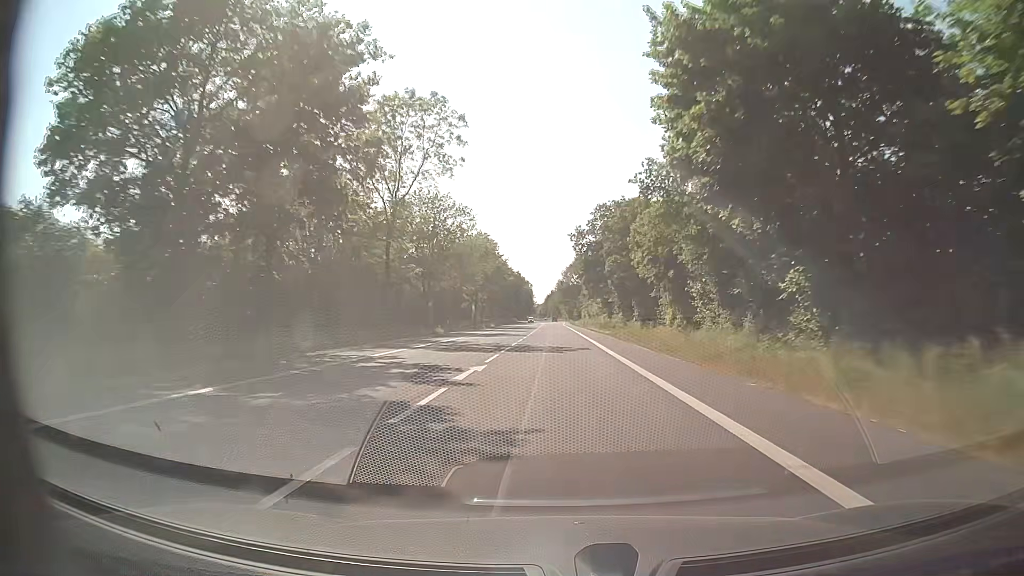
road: secondary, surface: asphalt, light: Day
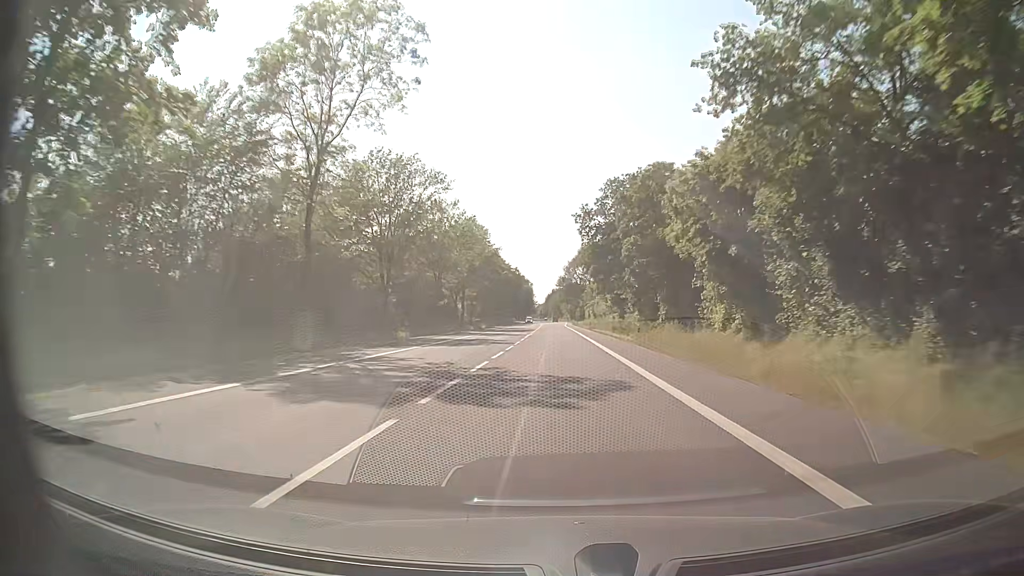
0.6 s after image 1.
(0.0, +15.7) m; 0°
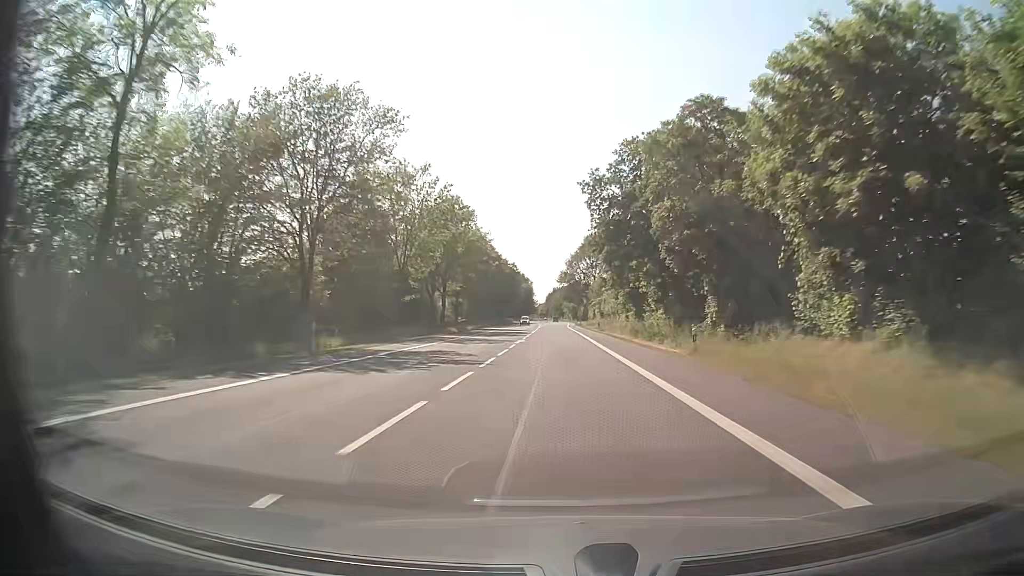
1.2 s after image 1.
(0.0, +15.7) m; 0°
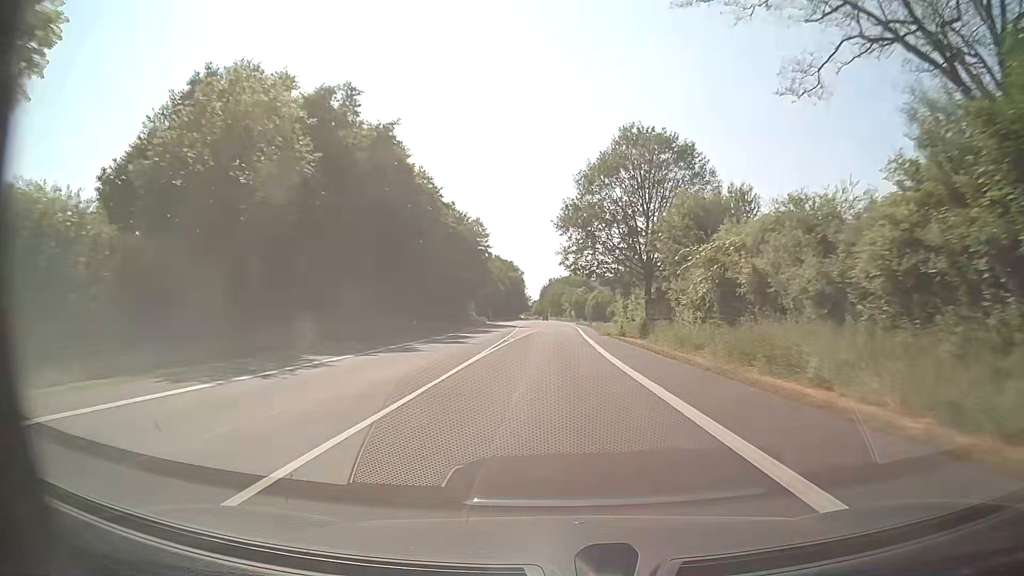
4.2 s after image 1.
(-0.2, +78.8) m; 0°
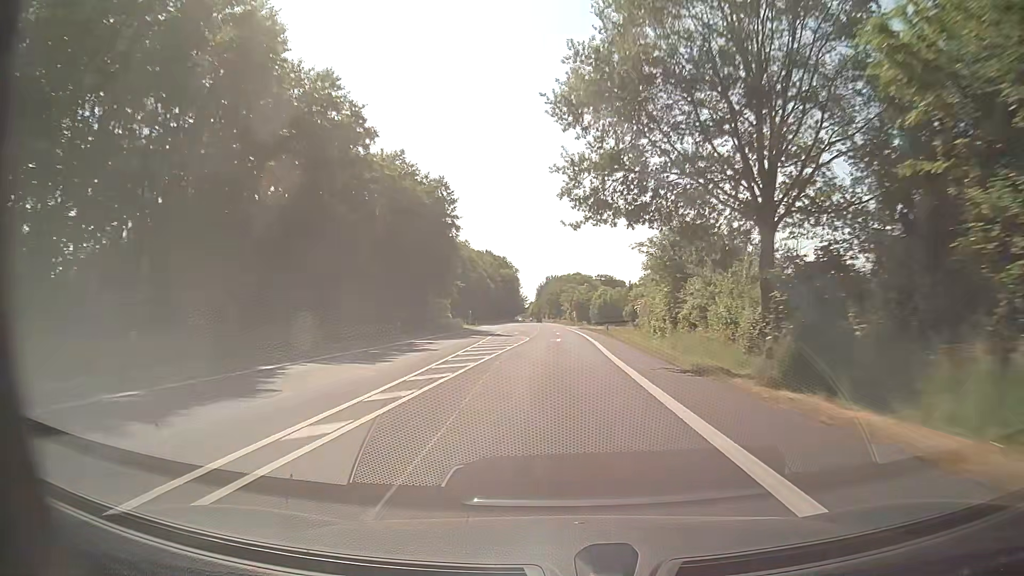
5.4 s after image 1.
(0.0, +31.6) m; 0°
